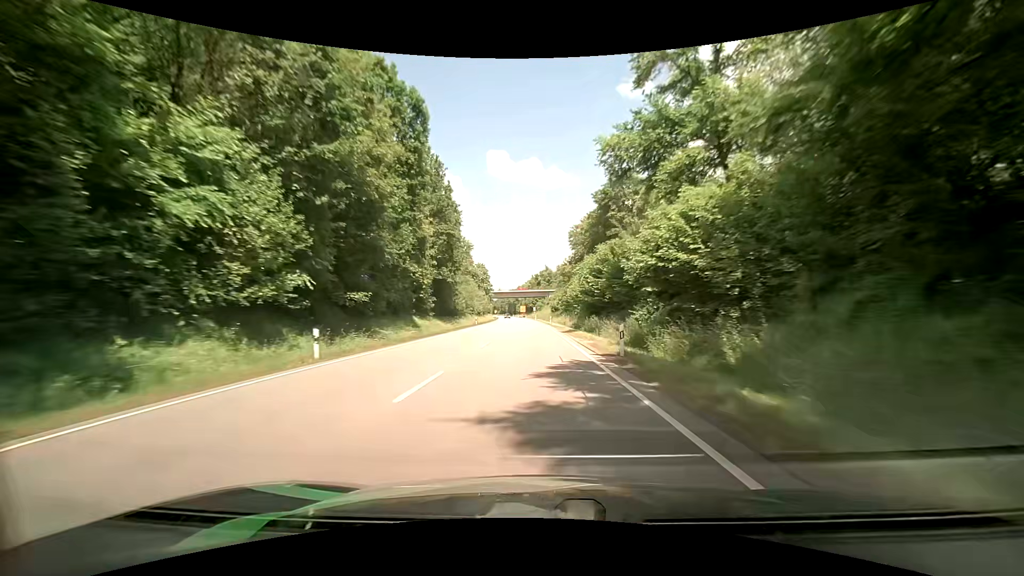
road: primary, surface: asphalt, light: Day
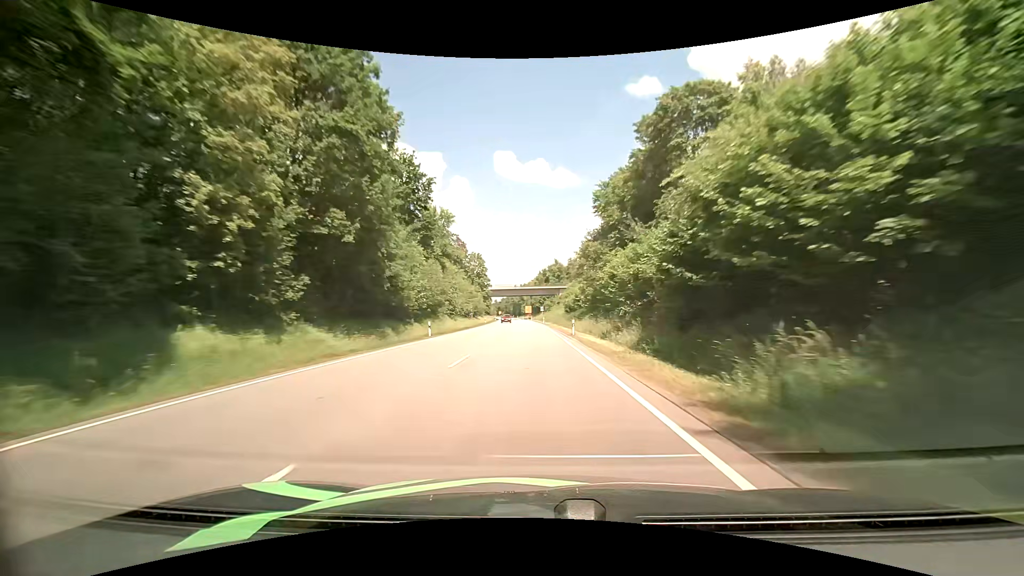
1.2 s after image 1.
(0.0, +31.8) m; -1°
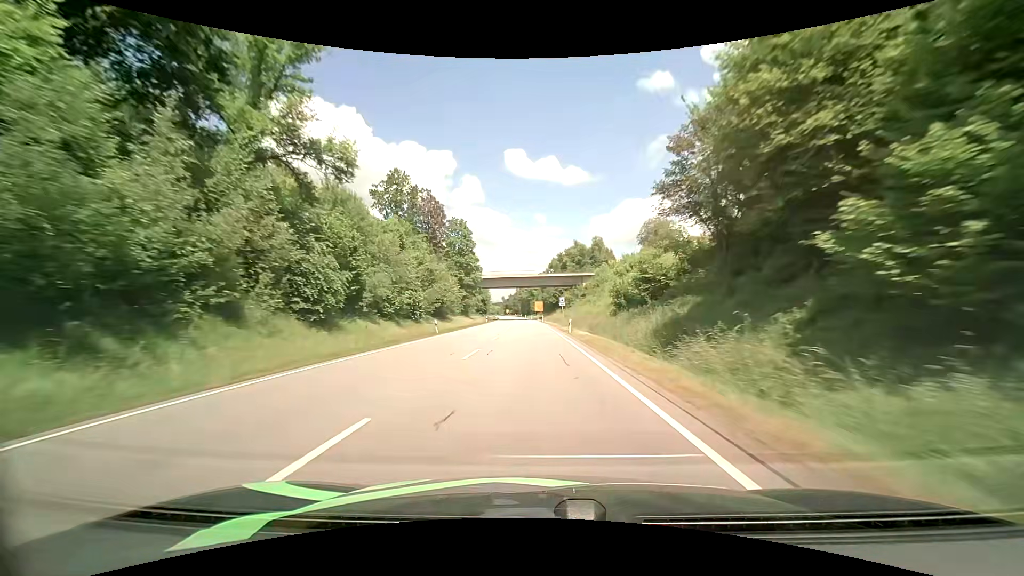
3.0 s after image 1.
(-0.5, +47.3) m; -1°
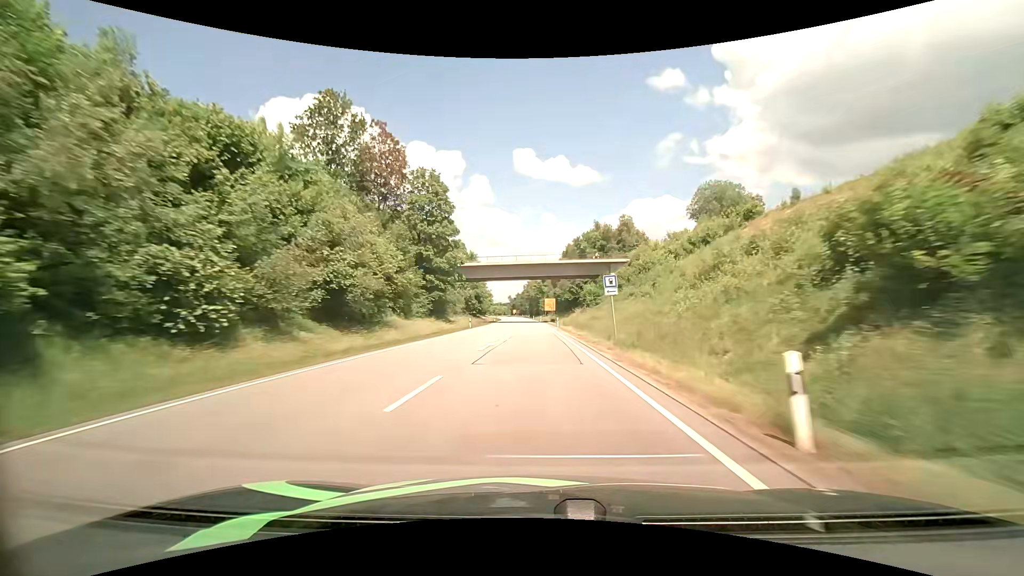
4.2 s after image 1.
(-0.5, +31.2) m; -2°
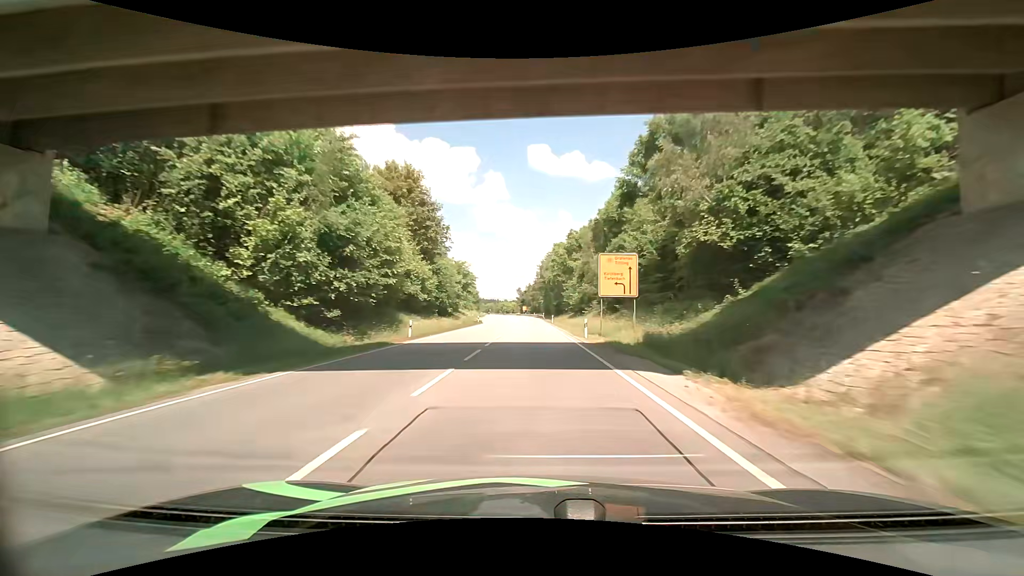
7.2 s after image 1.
(-0.7, +77.9) m; -1°
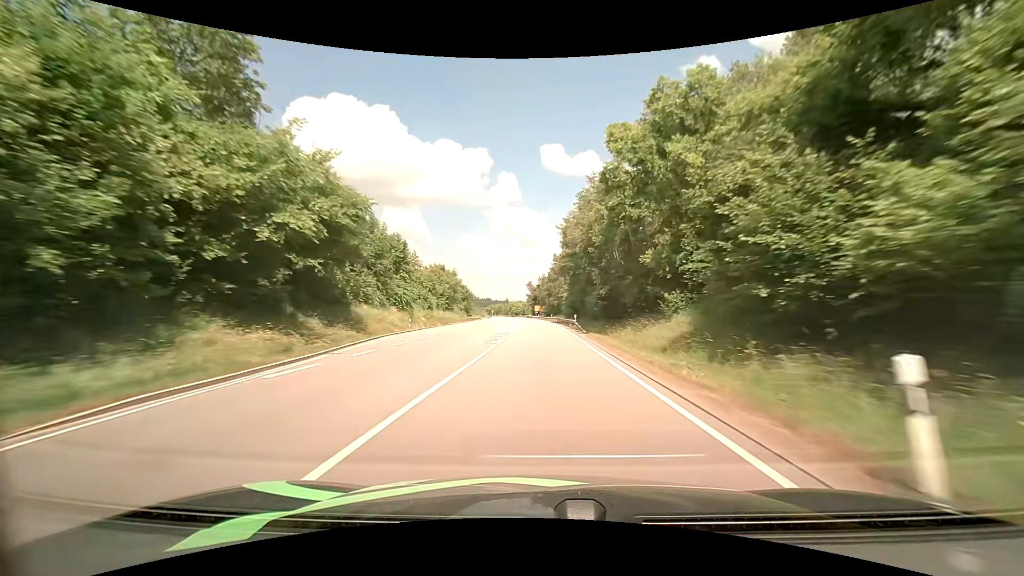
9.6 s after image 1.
(-0.5, +62.9) m; -2°
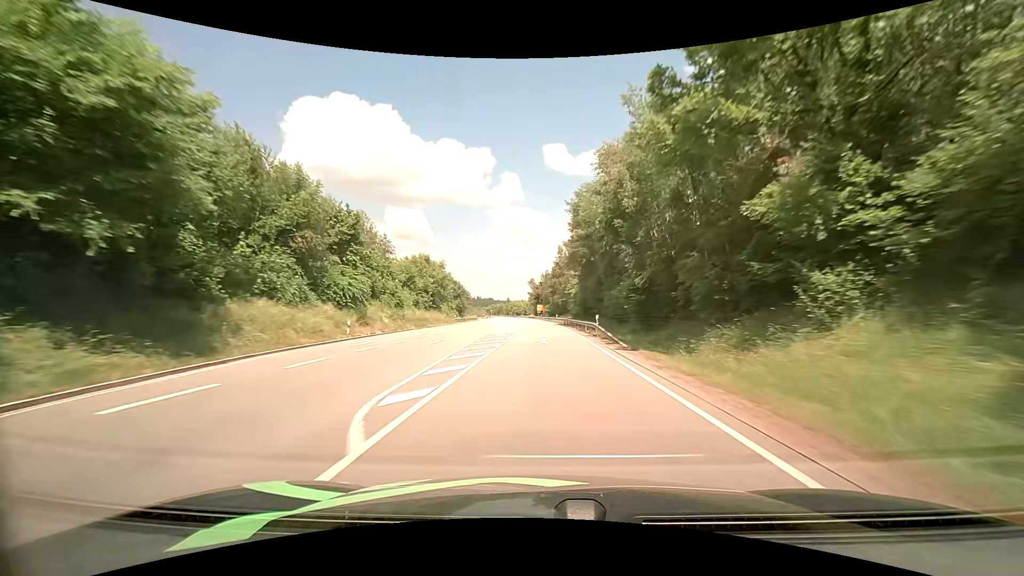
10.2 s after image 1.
(0.0, +15.8) m; -1°
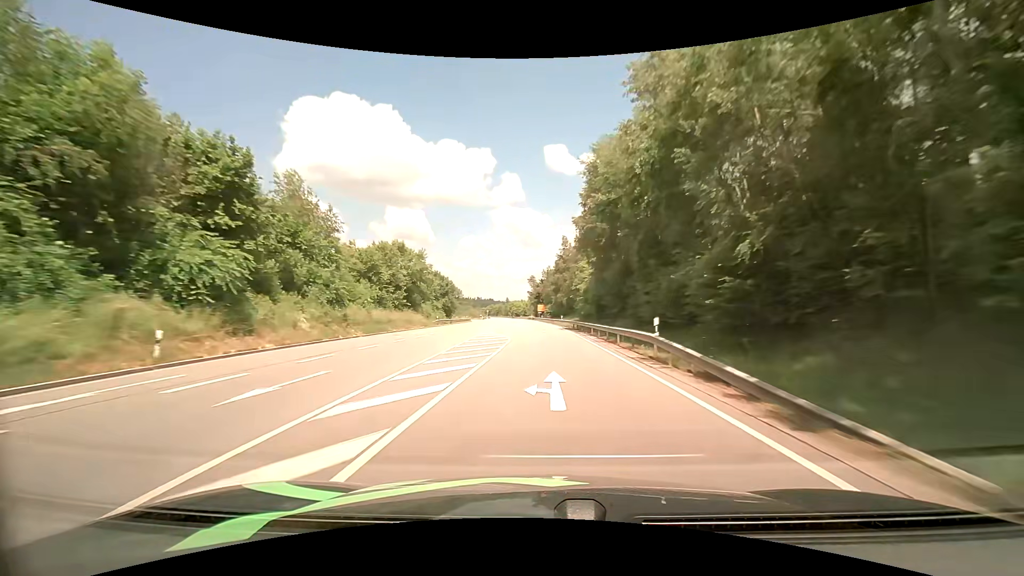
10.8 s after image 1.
(0.0, +15.9) m; 0°
(0, +10) (0, +20) (0, +30) (0, +40) (0, +50) (0, +60) (0, +70) (-1, +80) (-1, +90) (-1, +100) m
